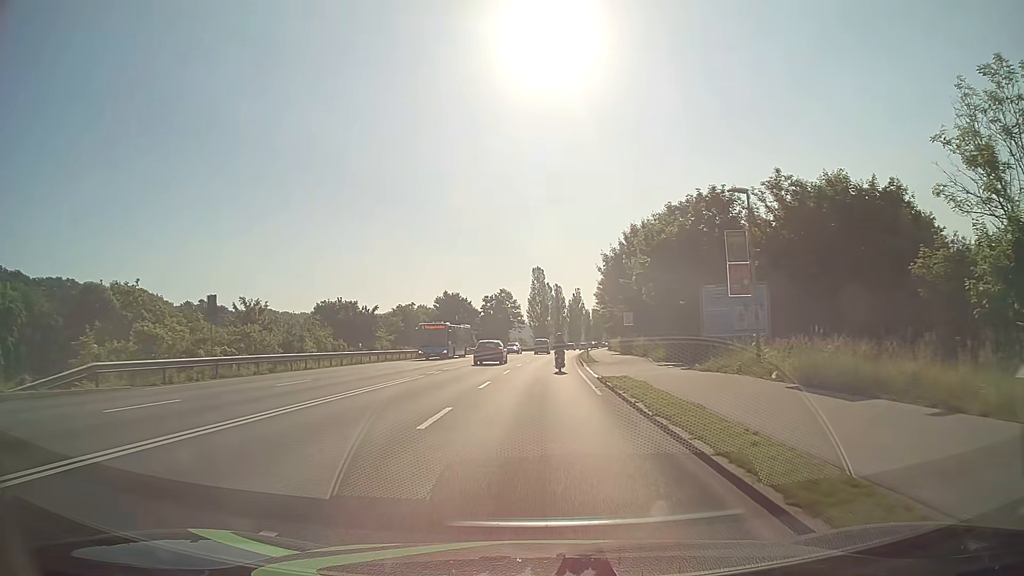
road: primary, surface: asphalt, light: Day
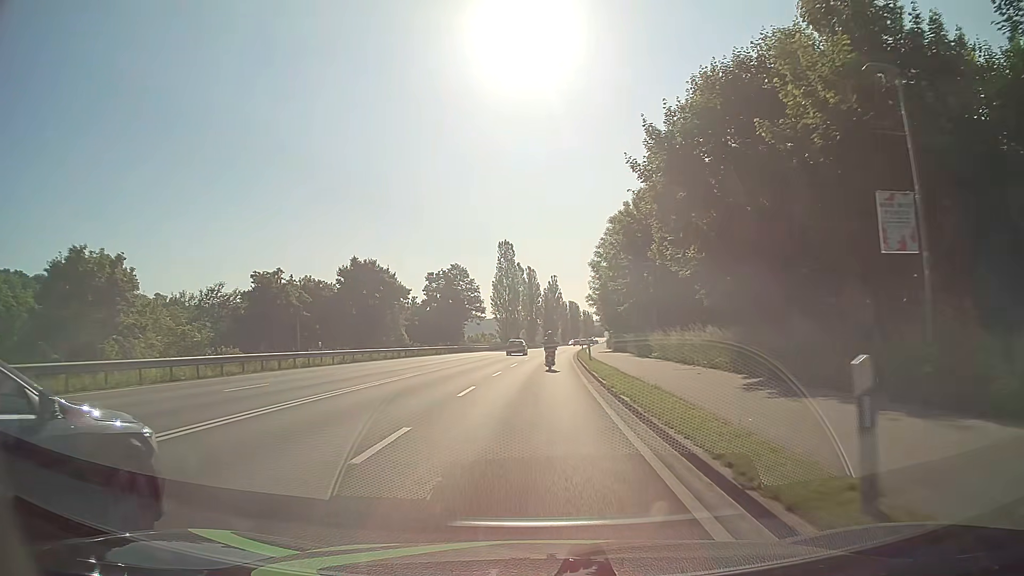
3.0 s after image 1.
(+0.9, +39.2) m; +2°
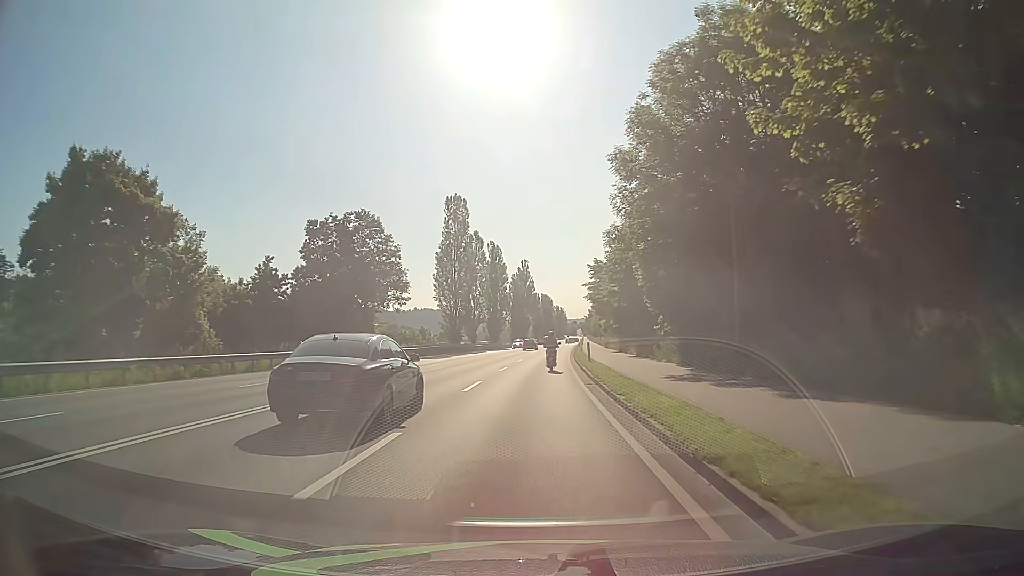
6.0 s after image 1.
(+0.9, +40.6) m; +3°
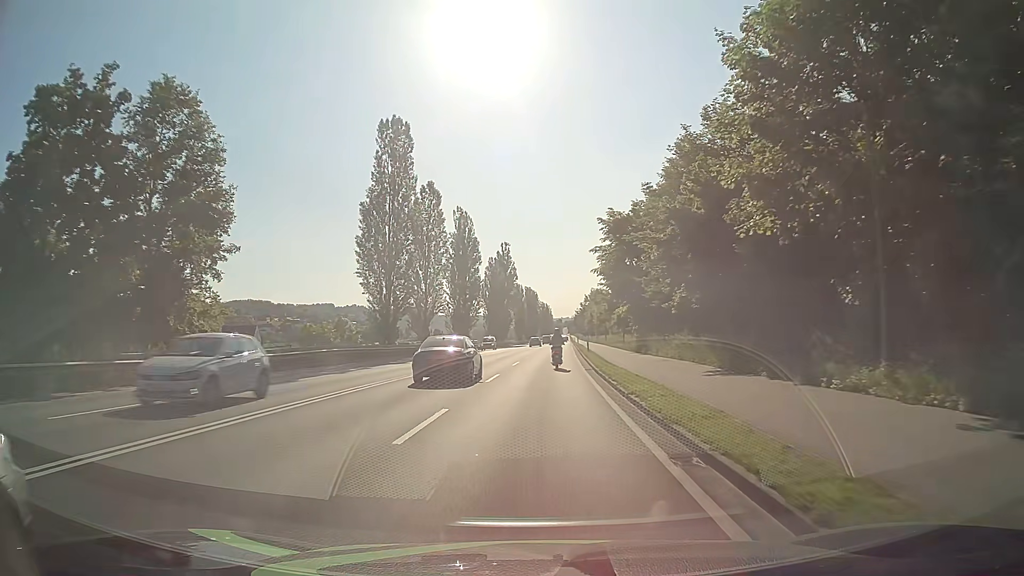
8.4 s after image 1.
(+0.2, +32.7) m; +1°
